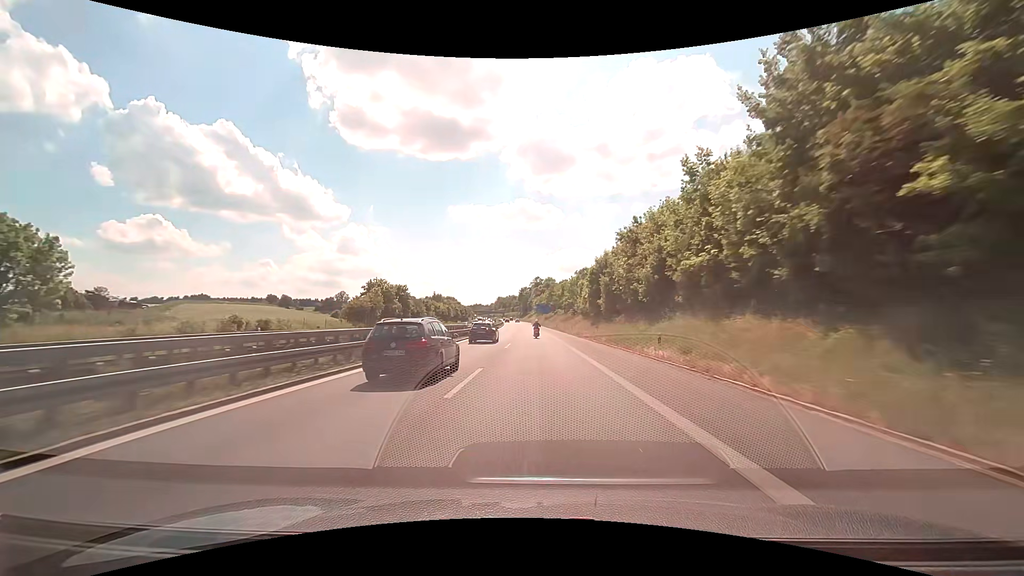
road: motorway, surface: asphalt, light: Day
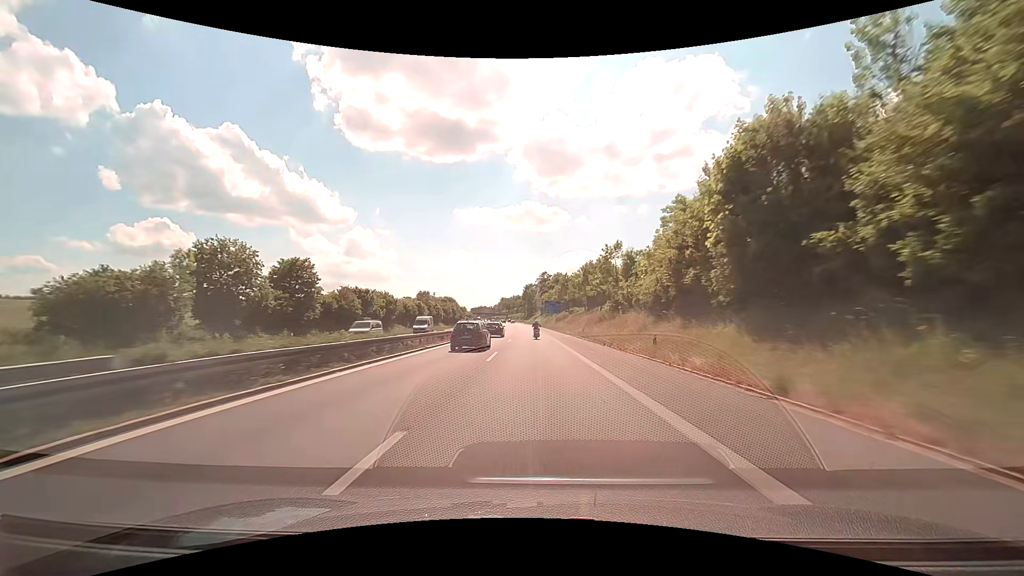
(-0.1, +44.7) m; 0°
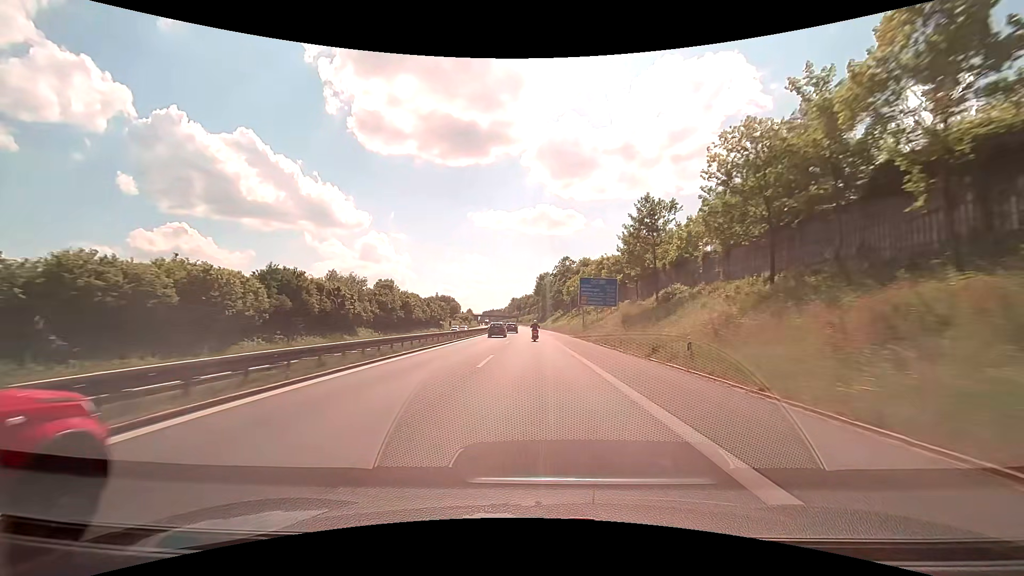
(-1.3, +74.1) m; -2°
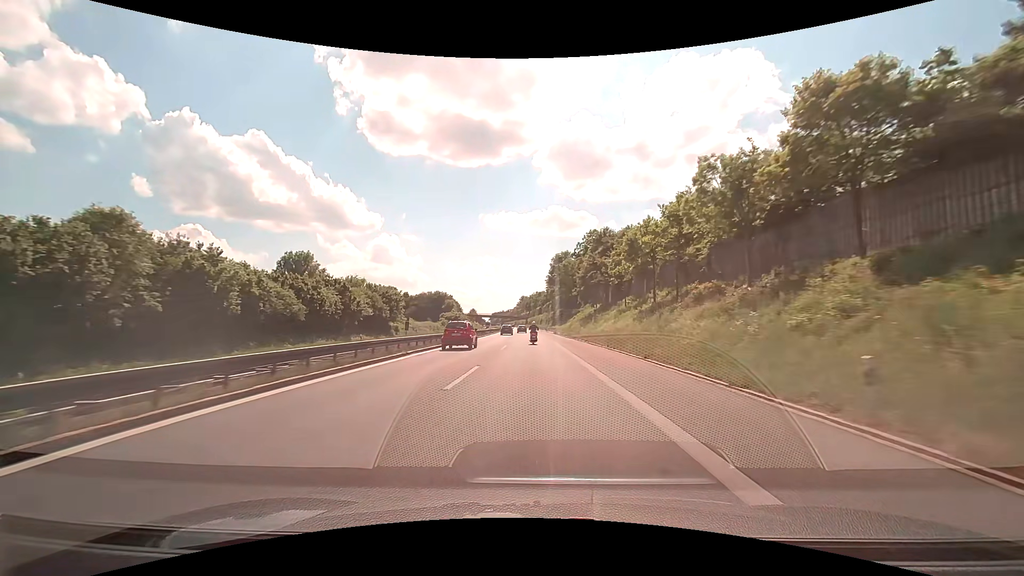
(-0.6, +58.7) m; -1°
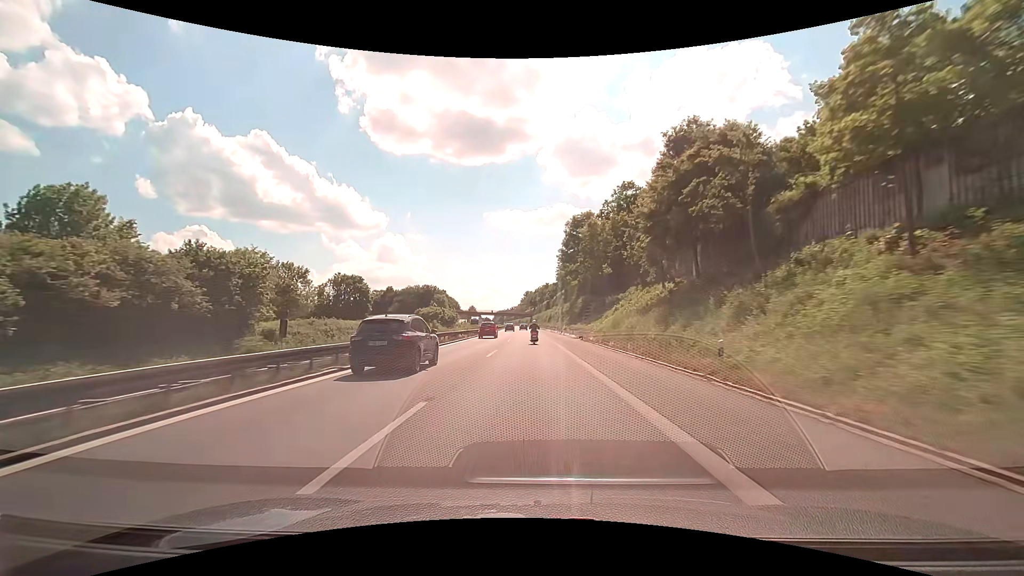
(-0.2, +43.7) m; 0°
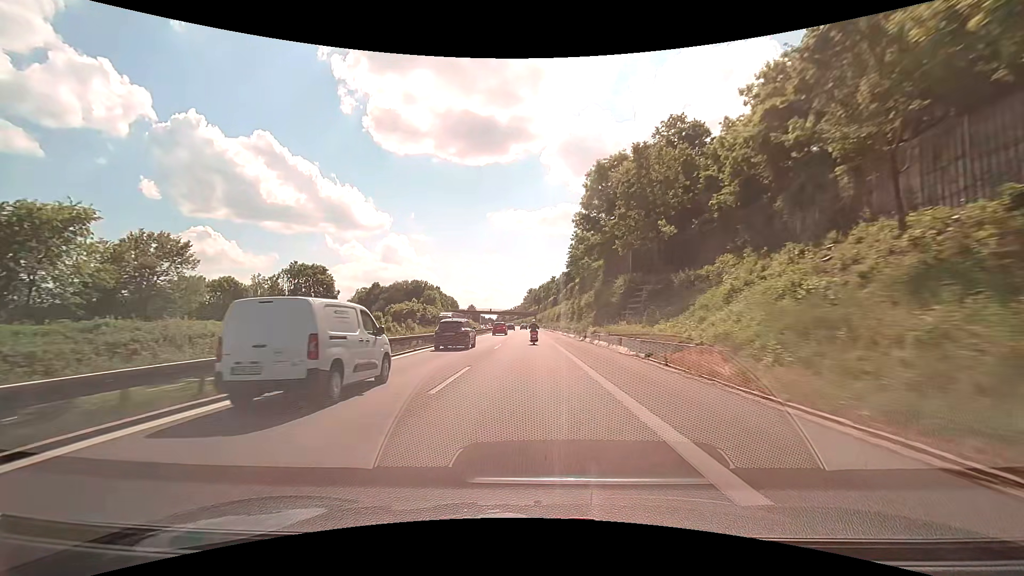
(-0.2, +28.9) m; -1°
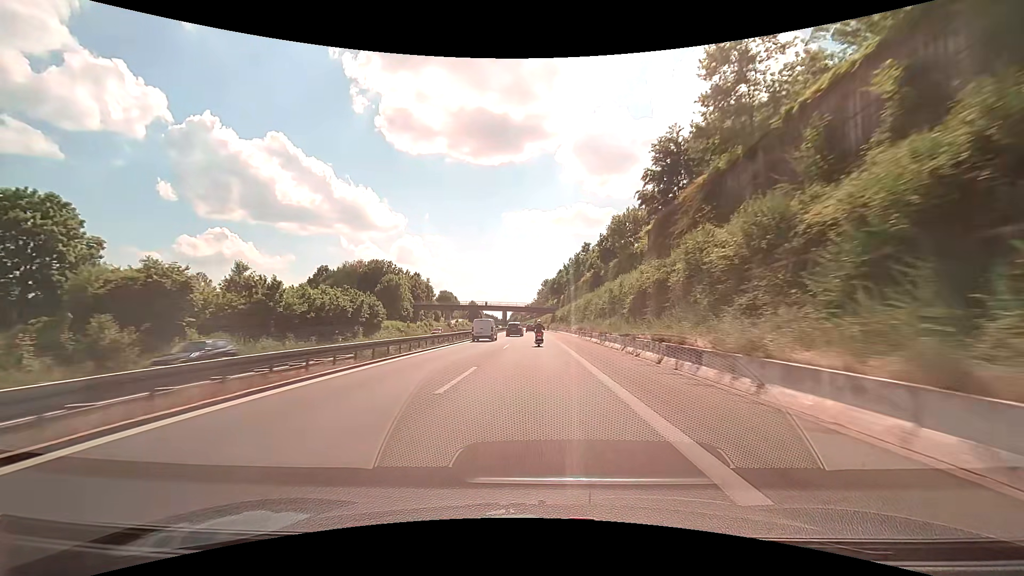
(-0.9, +71.7) m; -2°
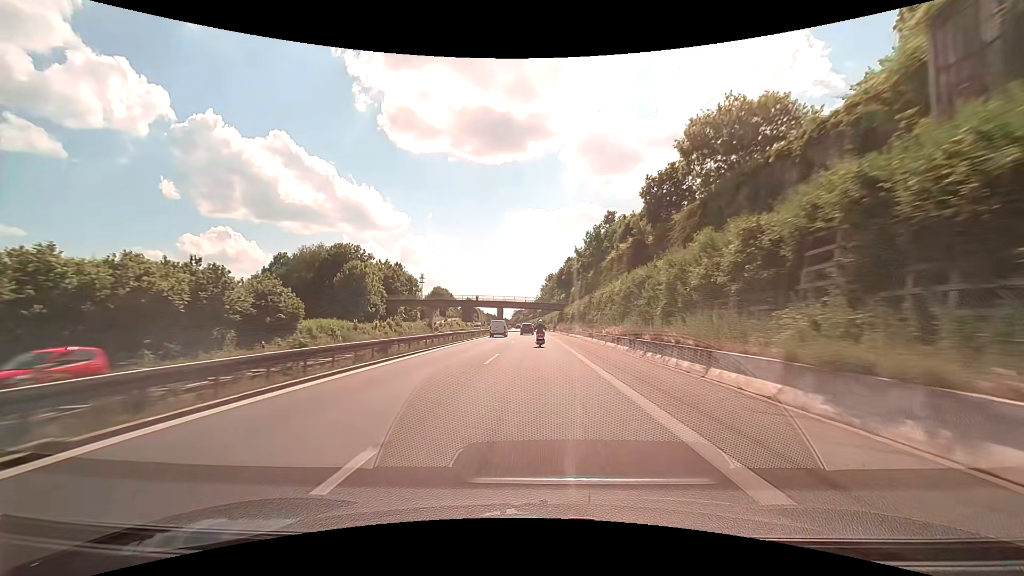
(-0.1, +28.4) m; 0°
(0, +10) (0, +20) (0, +30) (0, +40) (0, +50) (0, +60) (0, +70) (0, +80) (0, +90) (-1, +100) m
